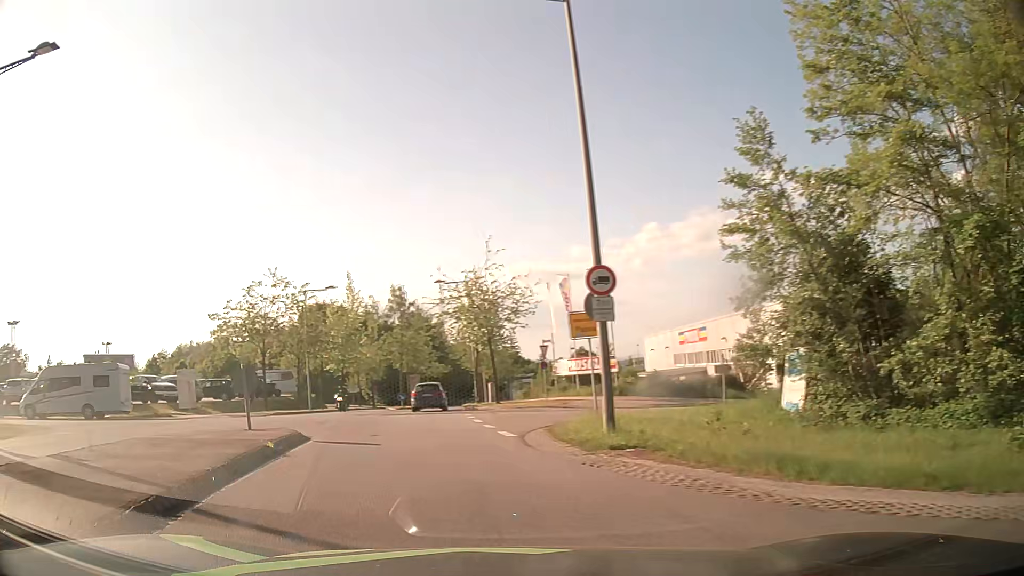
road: residential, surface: asphalt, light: Day
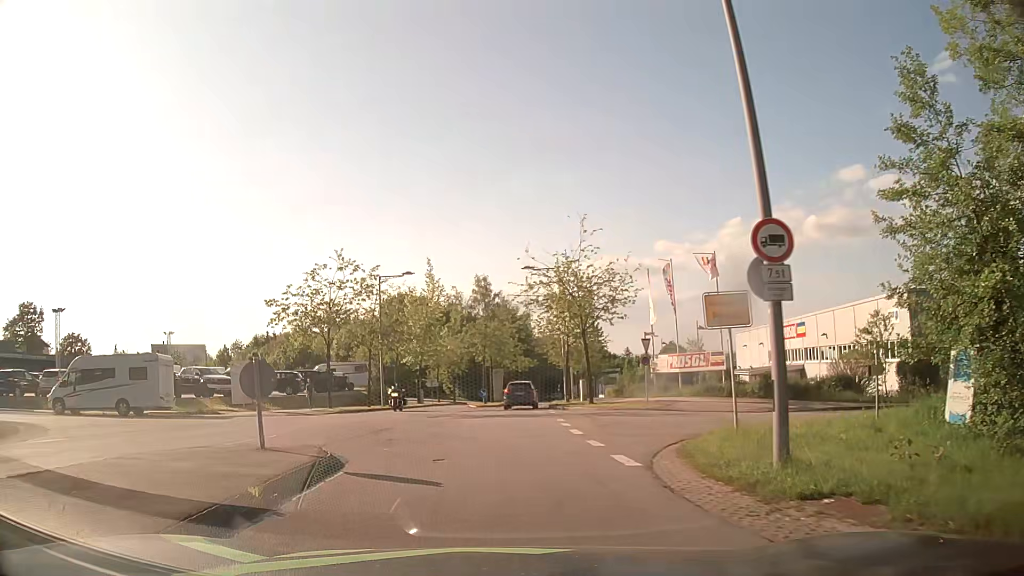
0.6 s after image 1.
(-0.4, +4.3) m; -8°
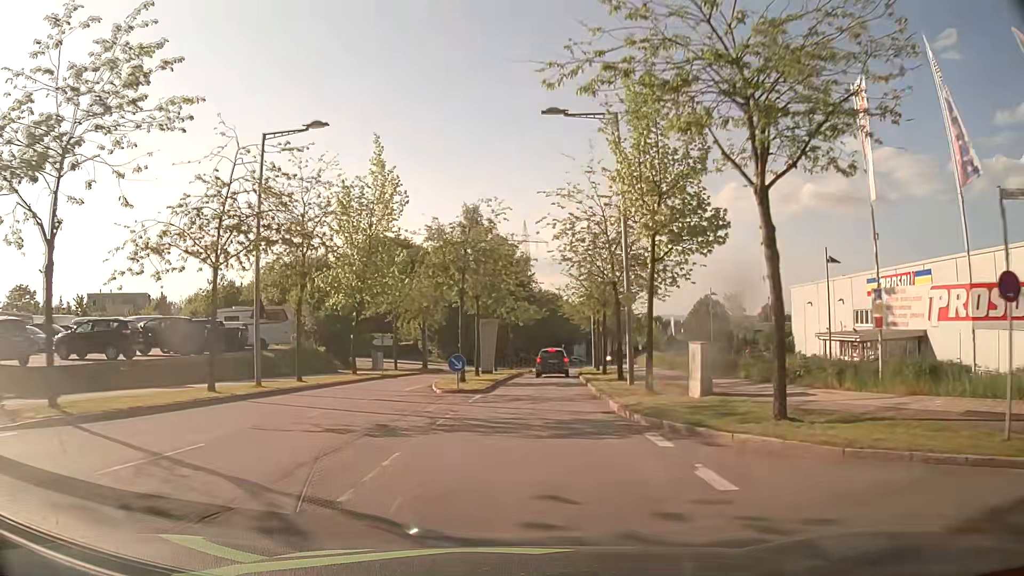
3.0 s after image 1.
(-0.4, +24.0) m; +1°
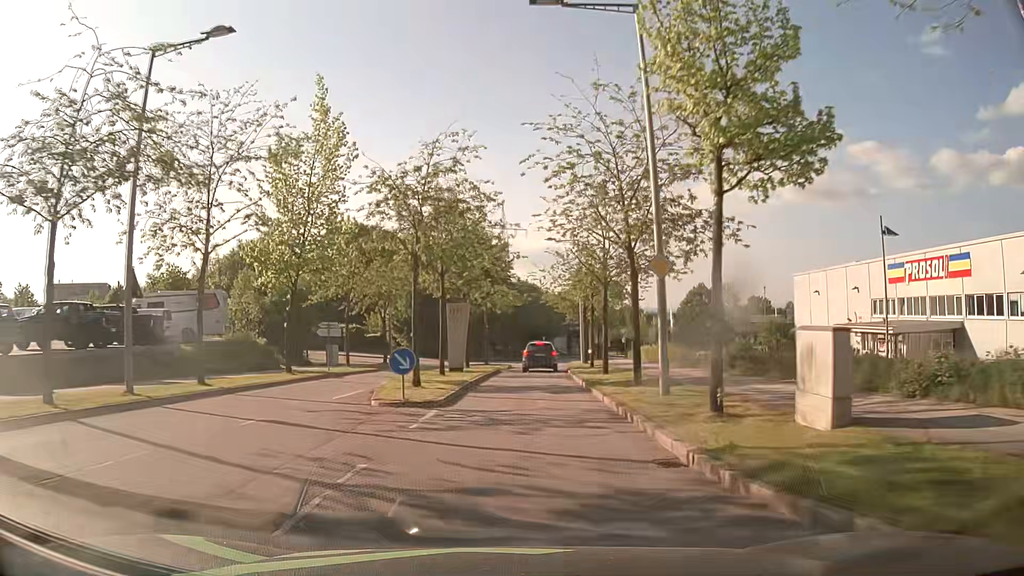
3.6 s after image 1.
(+0.1, +7.3) m; +2°
(0, +10) (0, +20) (+1, +30) (+2, +40) (+3, +50) (+4, +60) (+5, +70) (+7, +80) (+9, +89) (+12, +99) m
